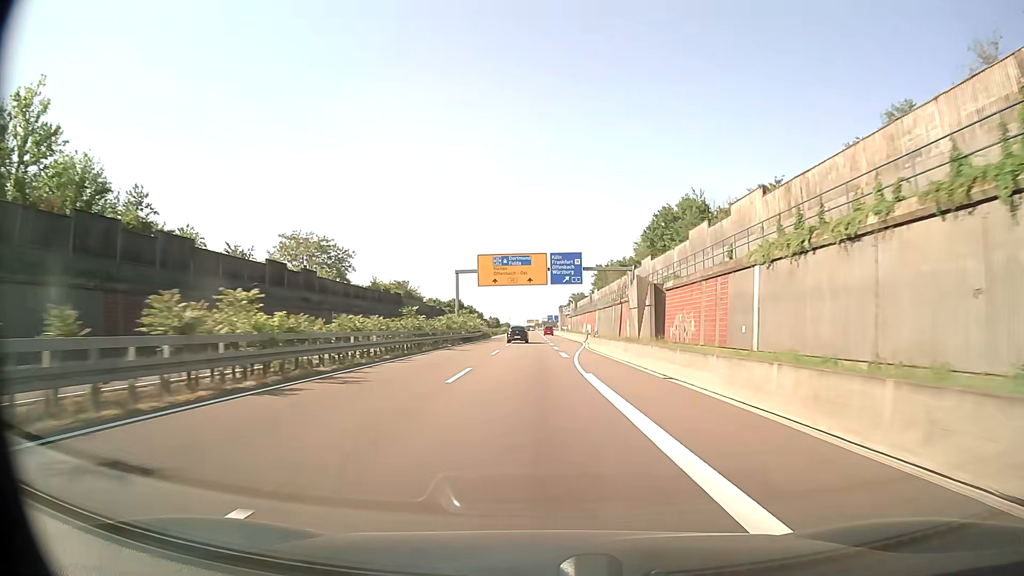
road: trunk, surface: asphalt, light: Day
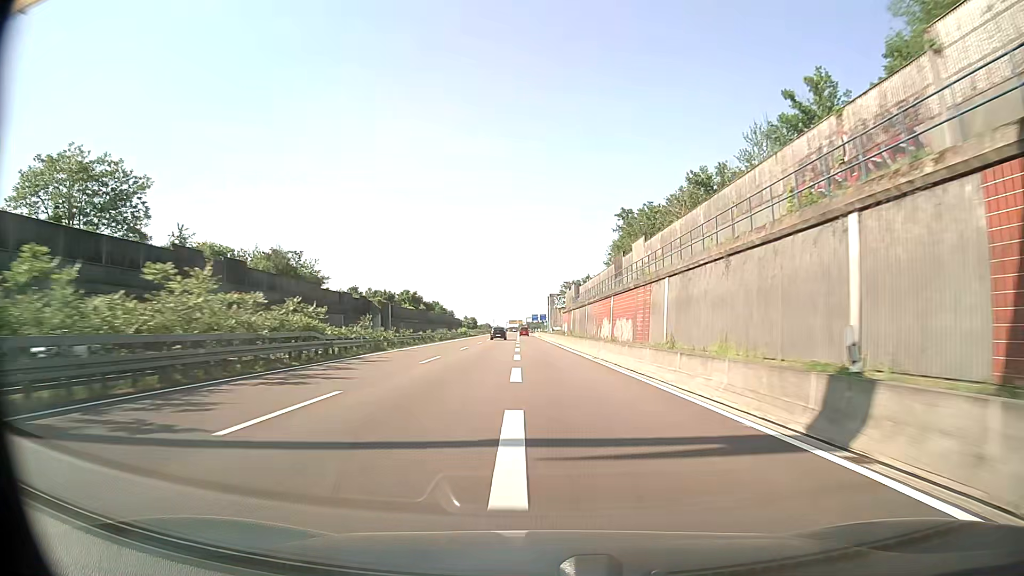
(+0.8, +63.1) m; +1°
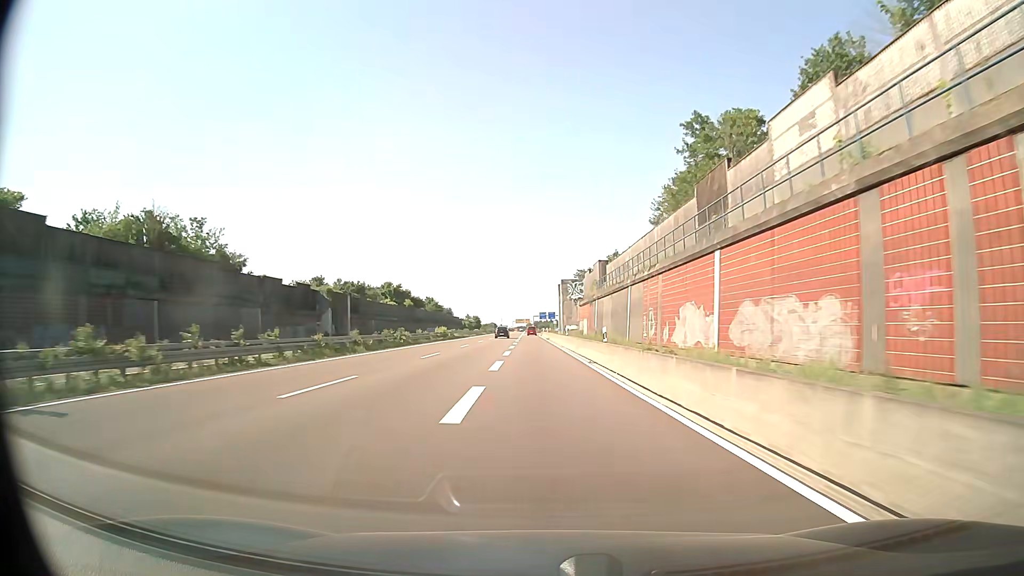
(0.0, +31.6) m; 0°
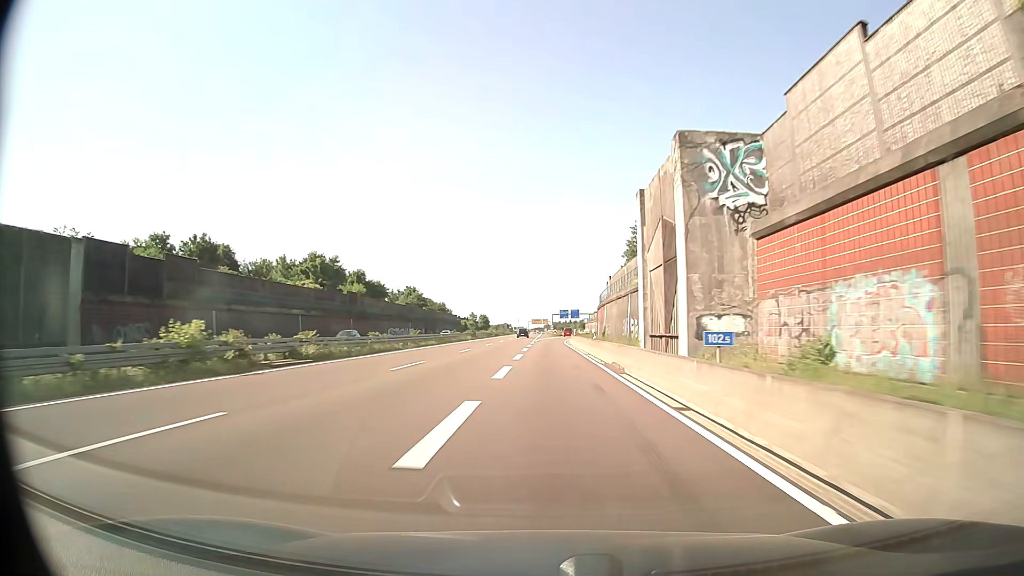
(-1.5, +63.1) m; -2°
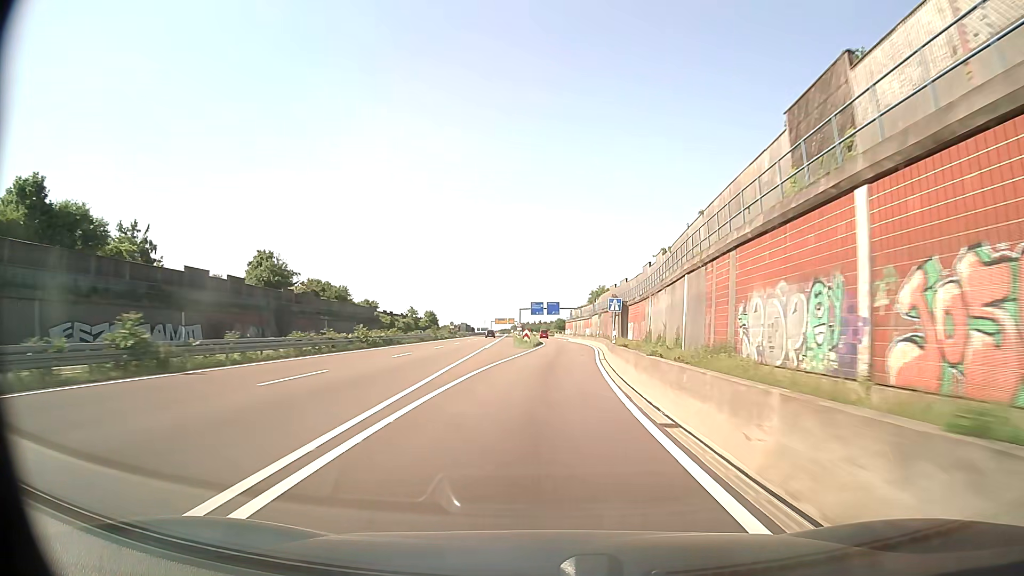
(+1.3, +79.1) m; +3°
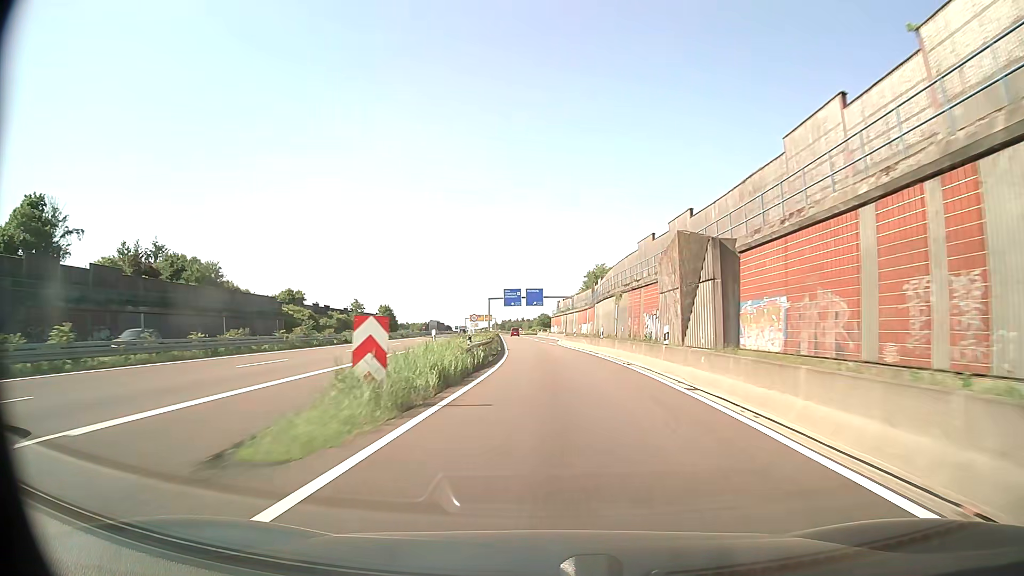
(+1.1, +46.8) m; +1°
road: motorway_link
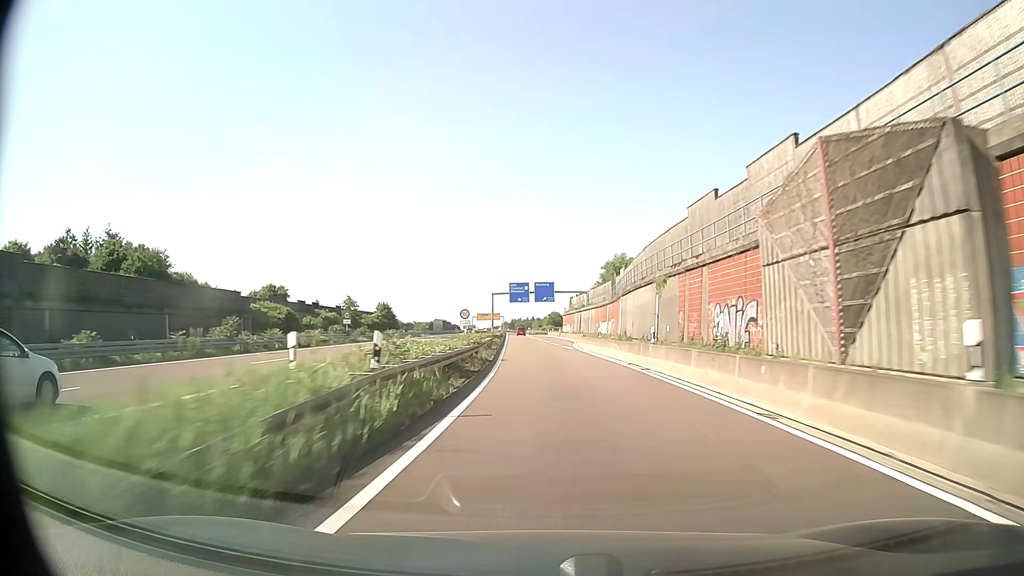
(-0.1, +15.3) m; -1°
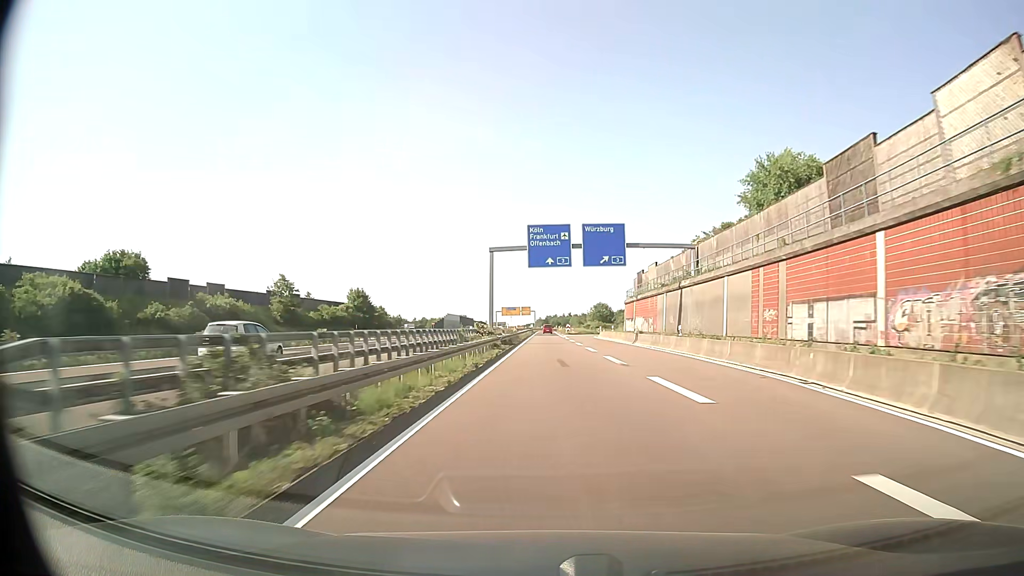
(-1.8, +60.0) m; -3°
(0, +10) (0, +20) (0, +30) (0, +40) (0, +50) (0, +60) (0, +70) (0, +80) (0, +90) (0, +100) m
